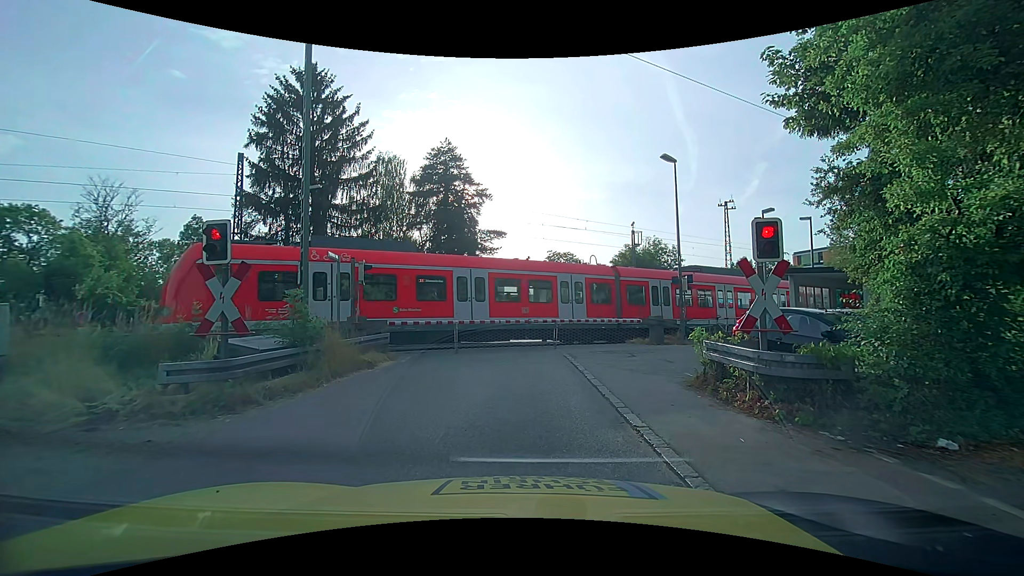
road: unclassified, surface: asphalt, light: Day
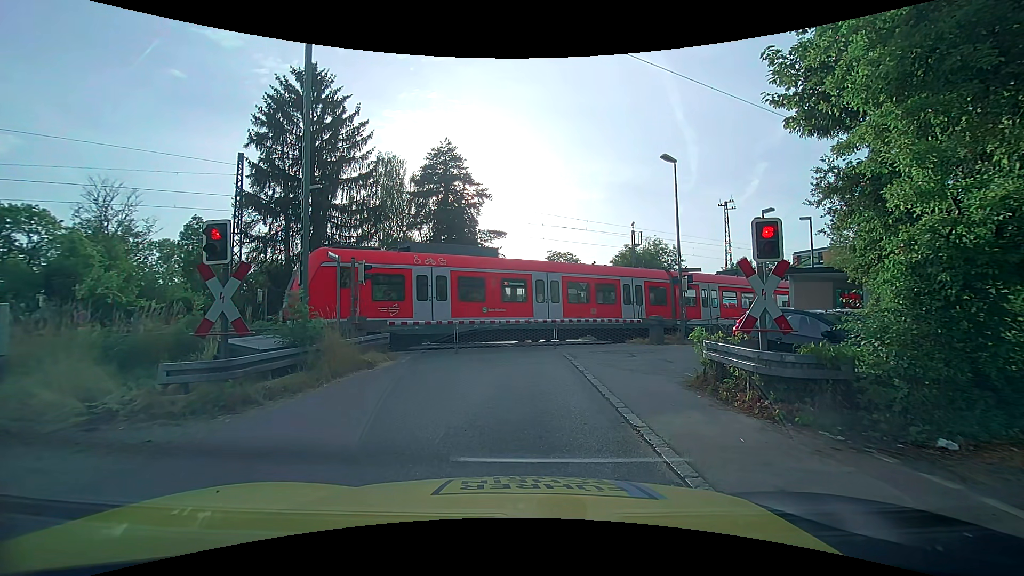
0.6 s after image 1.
(0.0, 0.0) m; 0°
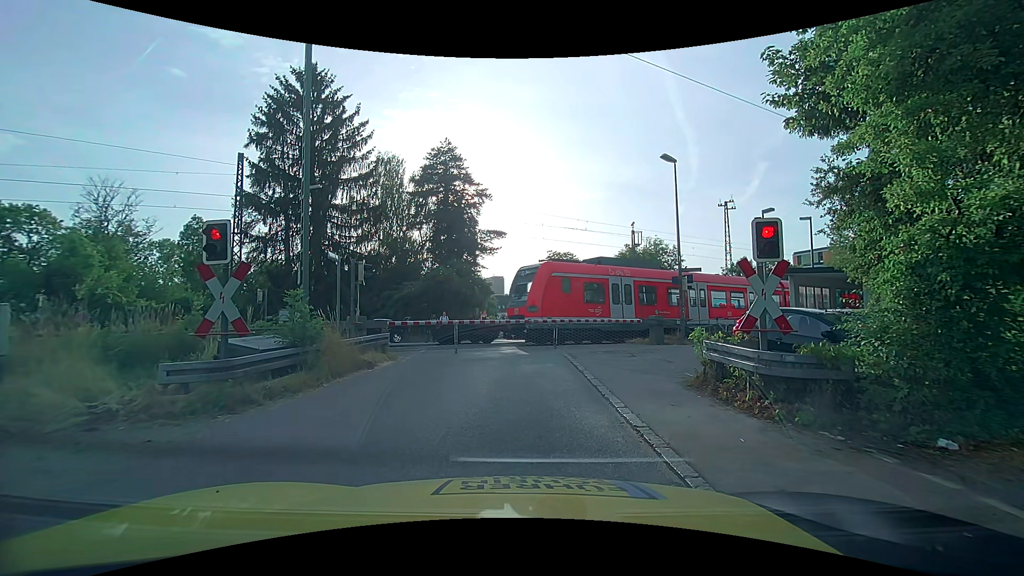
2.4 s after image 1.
(0.0, 0.0) m; 0°
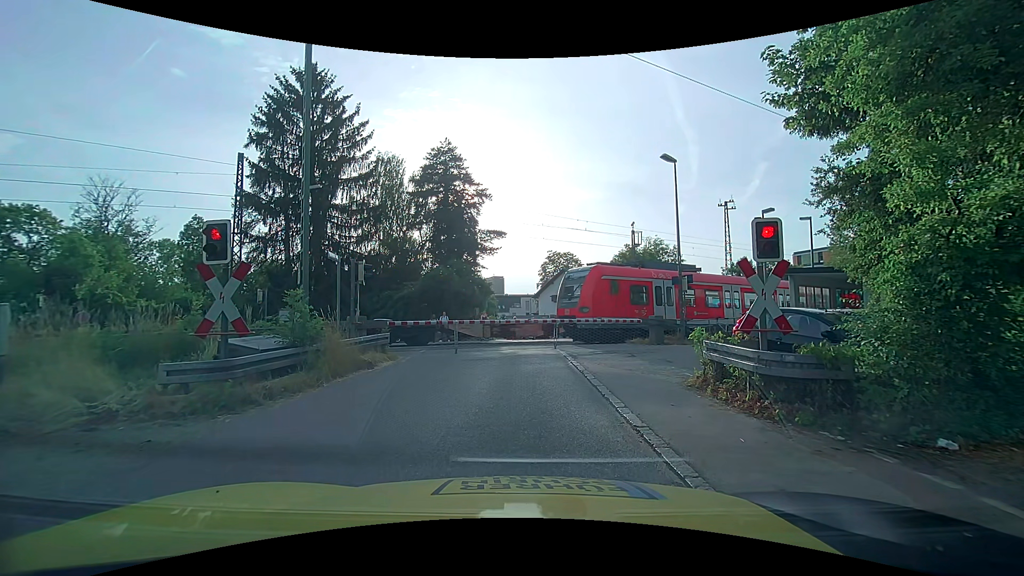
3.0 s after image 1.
(0.0, 0.0) m; 0°
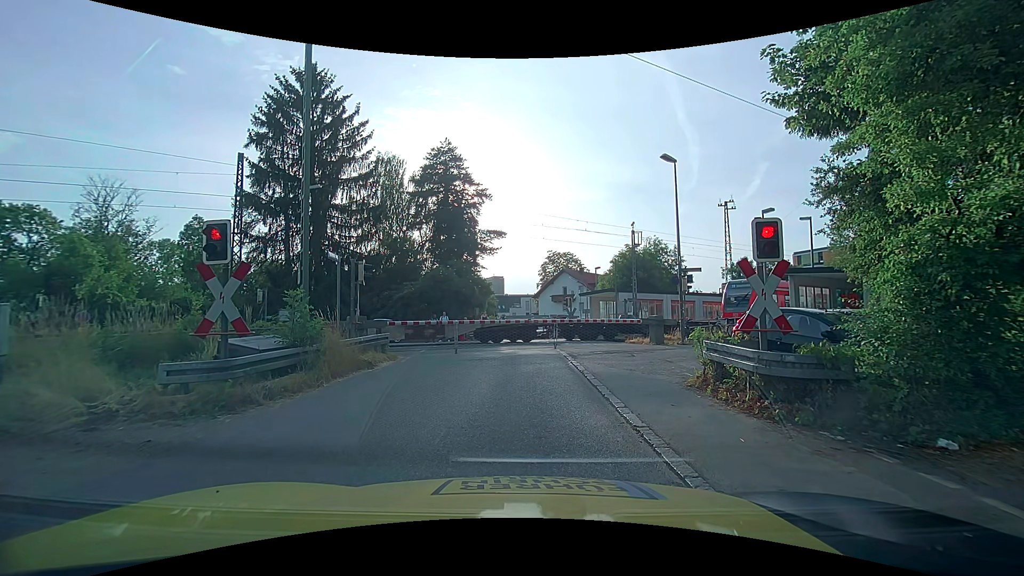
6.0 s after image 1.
(0.0, 0.0) m; 0°
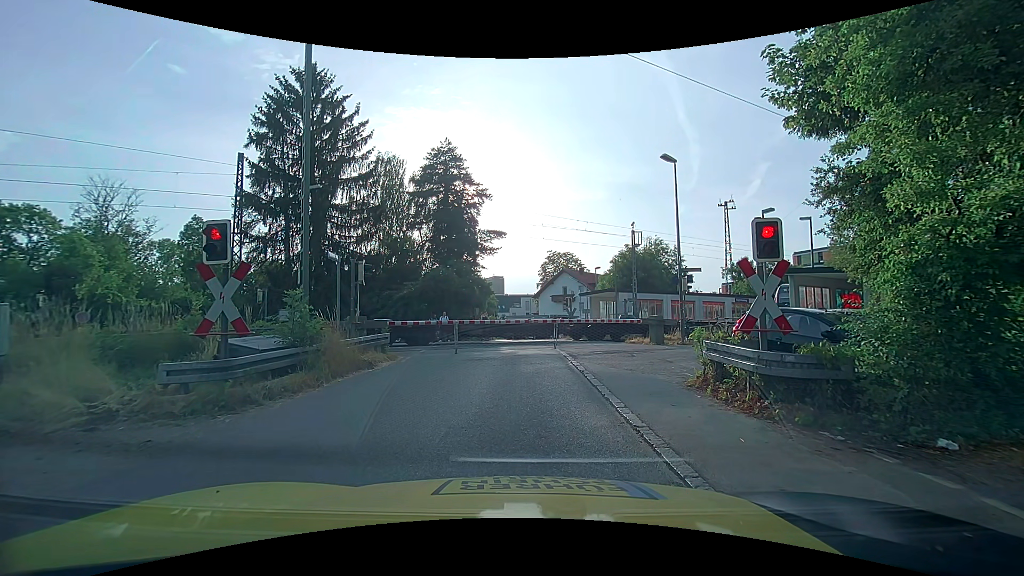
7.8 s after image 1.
(0.0, 0.0) m; 0°
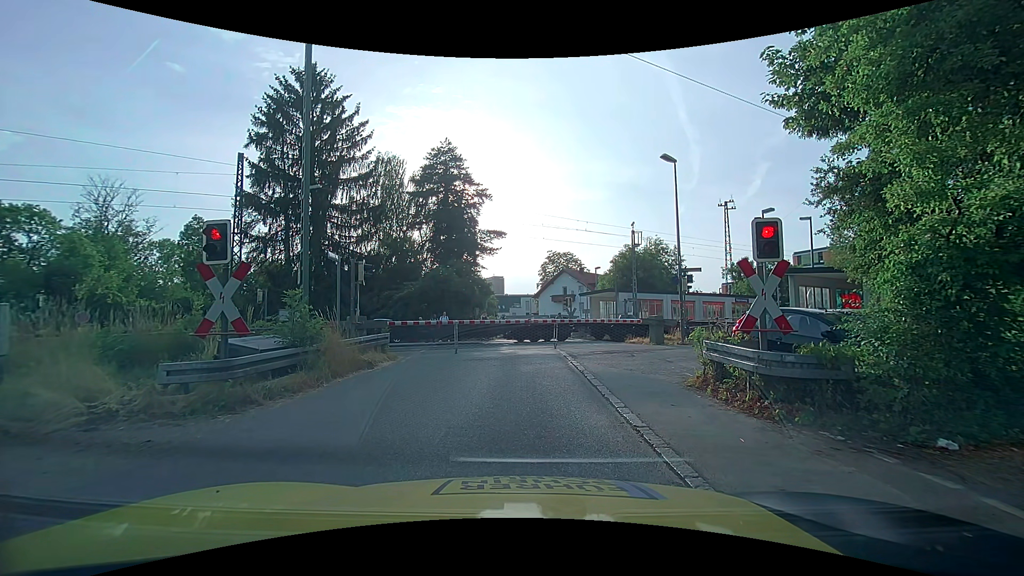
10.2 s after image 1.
(0.0, 0.0) m; 0°
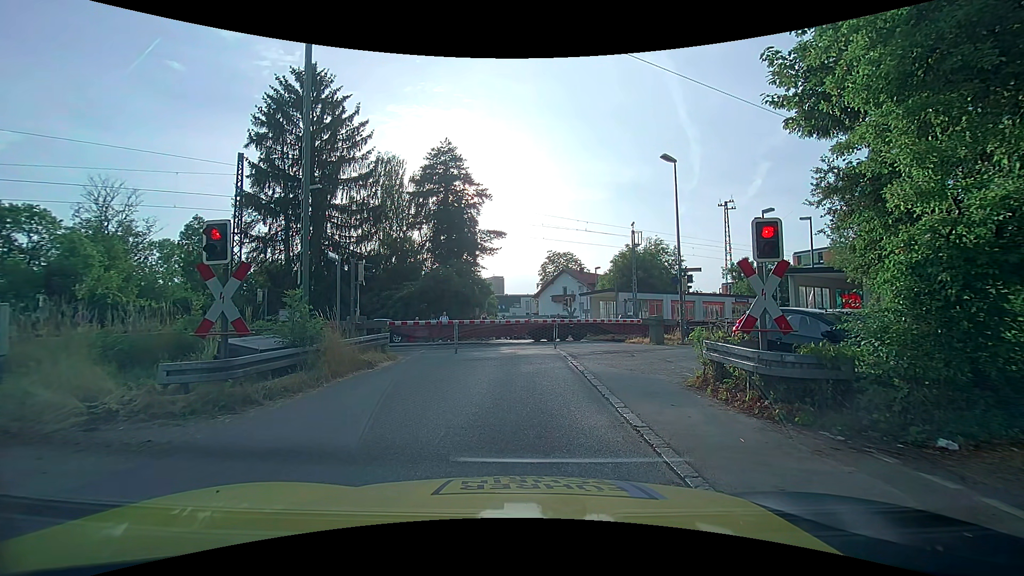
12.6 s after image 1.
(0.0, 0.0) m; 0°
